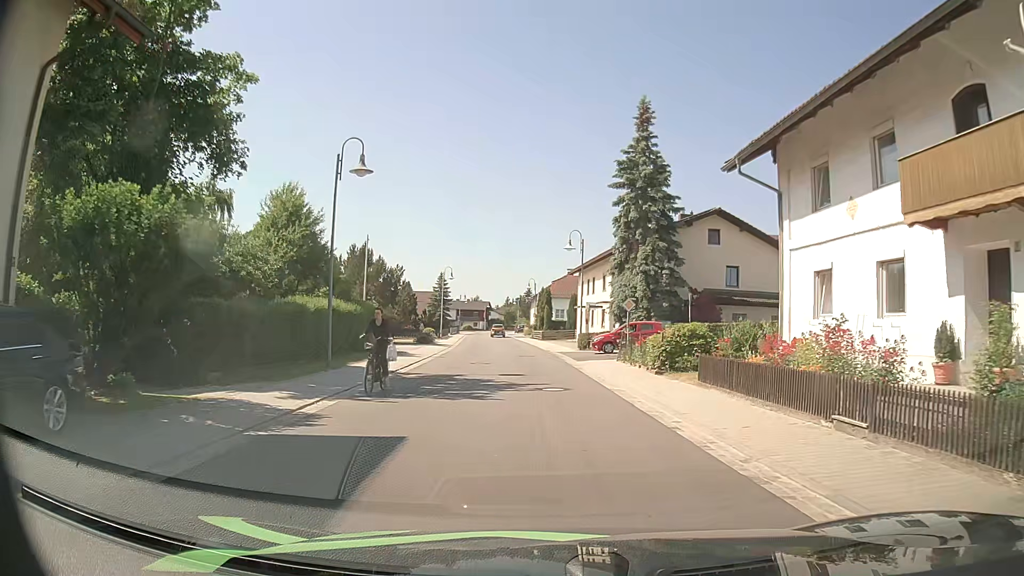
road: secondary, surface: asphalt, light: Day
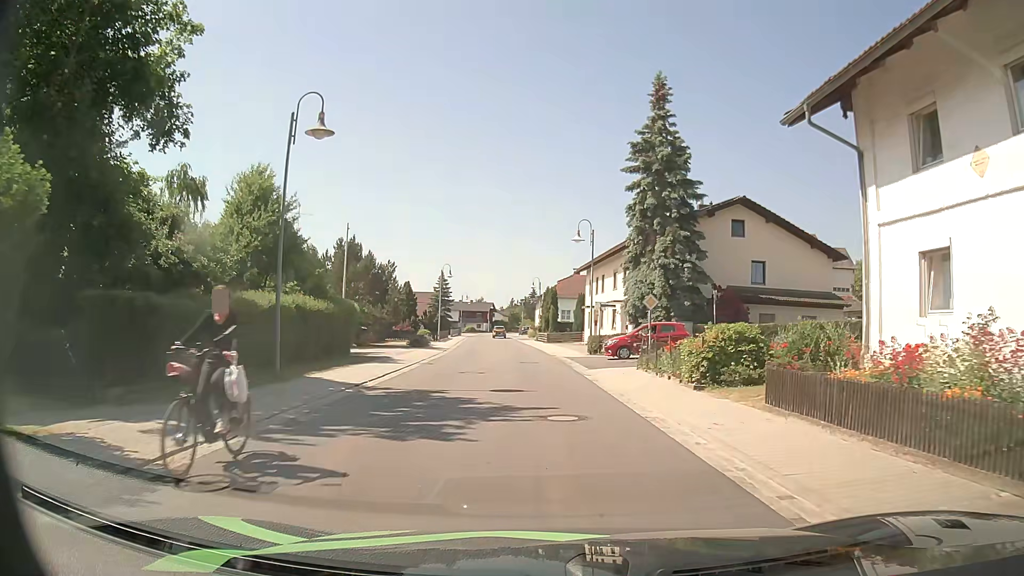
(0.0, +4.6) m; 0°
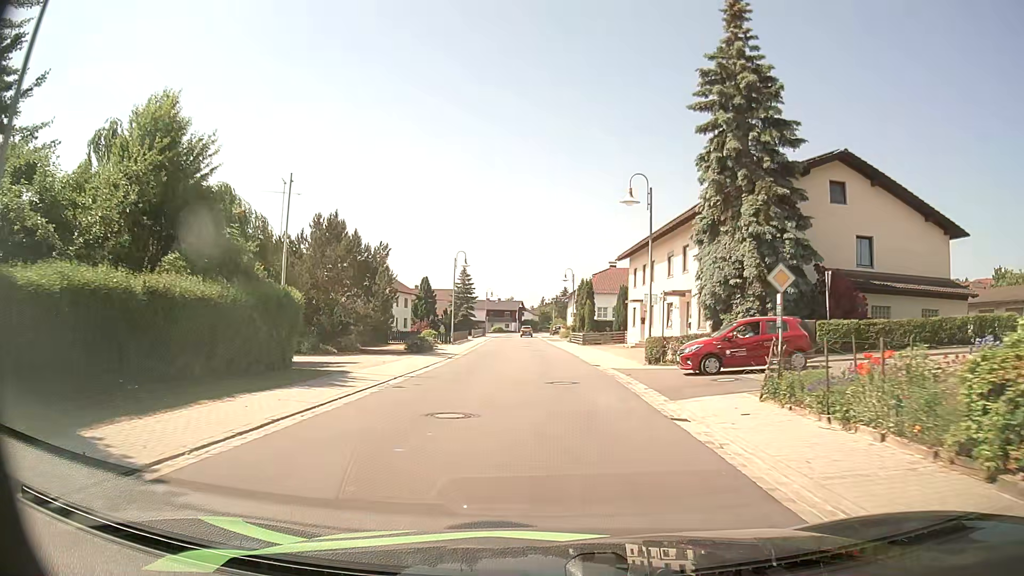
(-0.3, +10.6) m; -3°
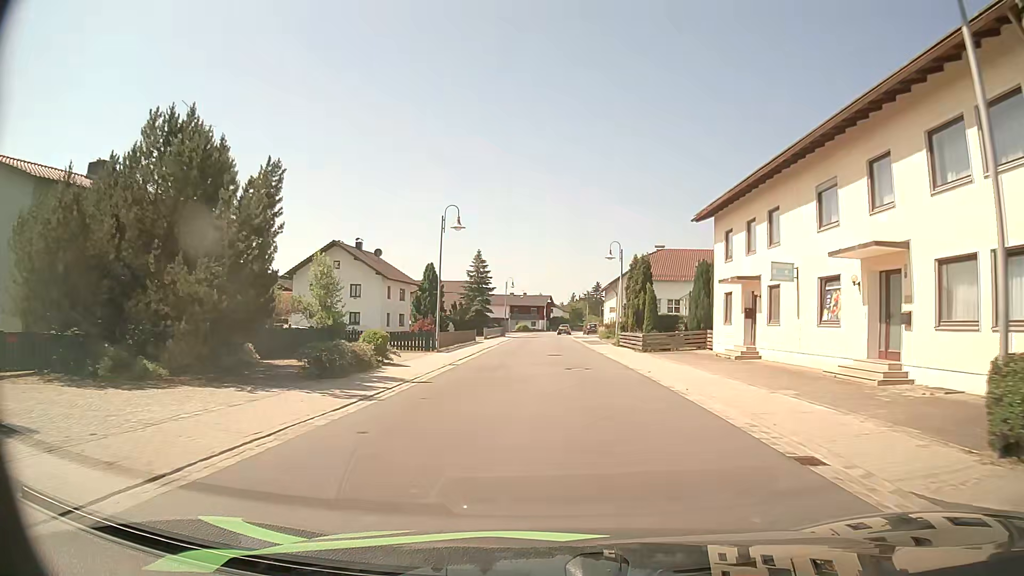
(-0.4, +18.9) m; -2°
(0, +10) (0, +20) (0, +30) (0, +40) (0, +50) (0, +60) (0, +70) (0, +80) (+1, +90) (+1, +100) m
